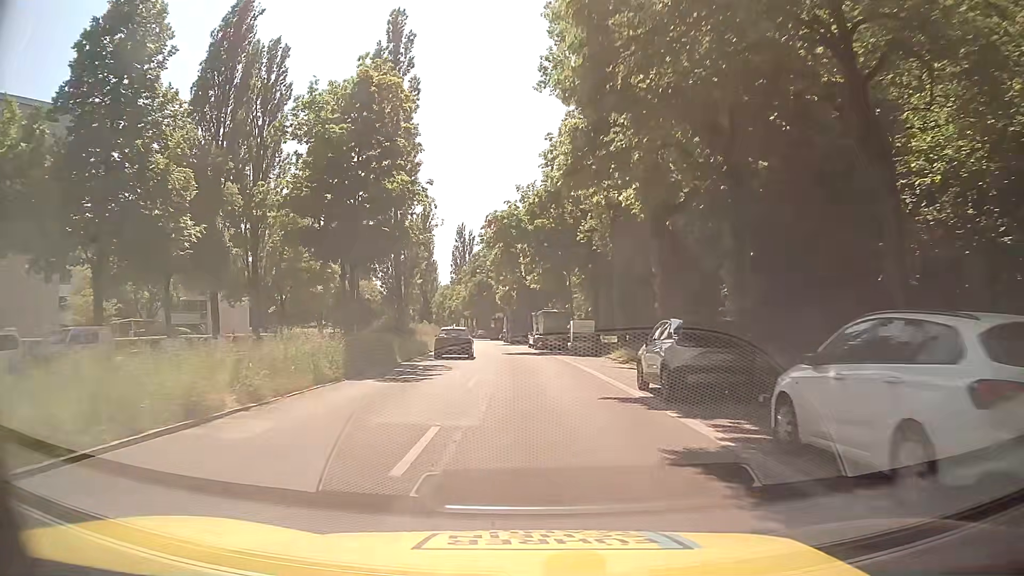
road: secondary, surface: asphalt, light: Day
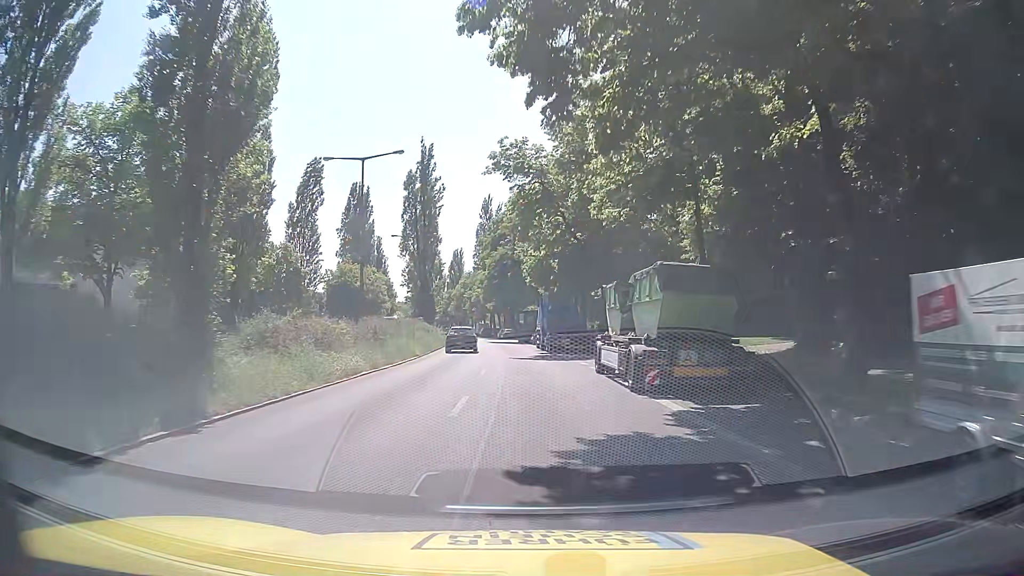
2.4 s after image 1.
(-1.0, +32.2) m; -3°
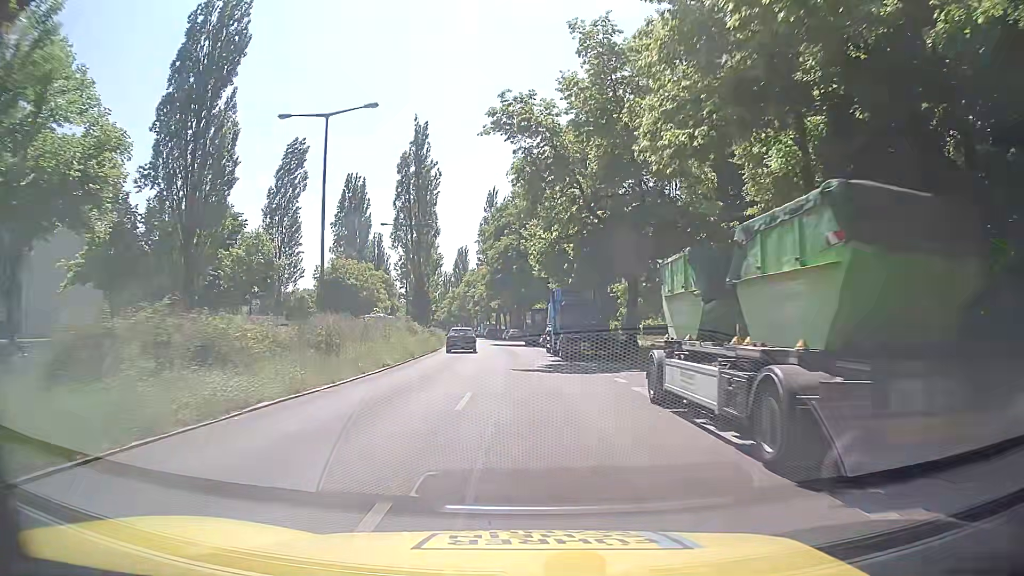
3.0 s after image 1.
(-0.1, +8.2) m; 0°
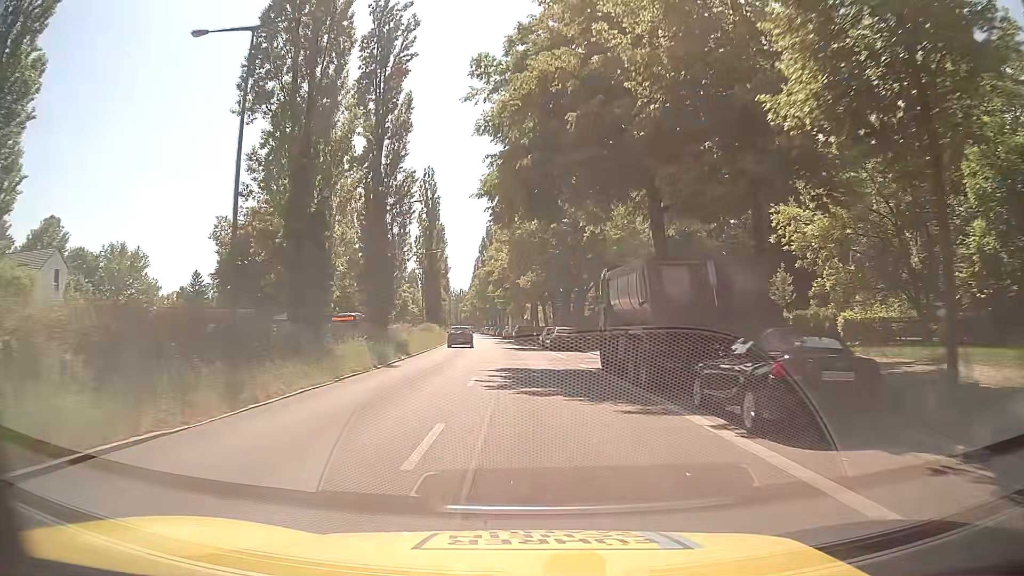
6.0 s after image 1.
(-1.7, +41.0) m; -4°
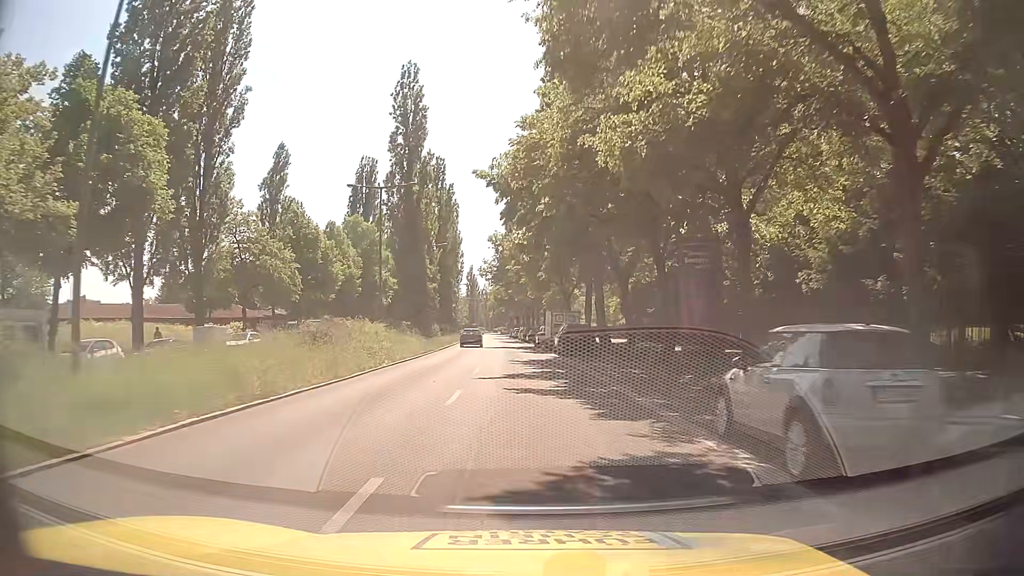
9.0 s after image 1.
(-0.8, +39.4) m; -2°
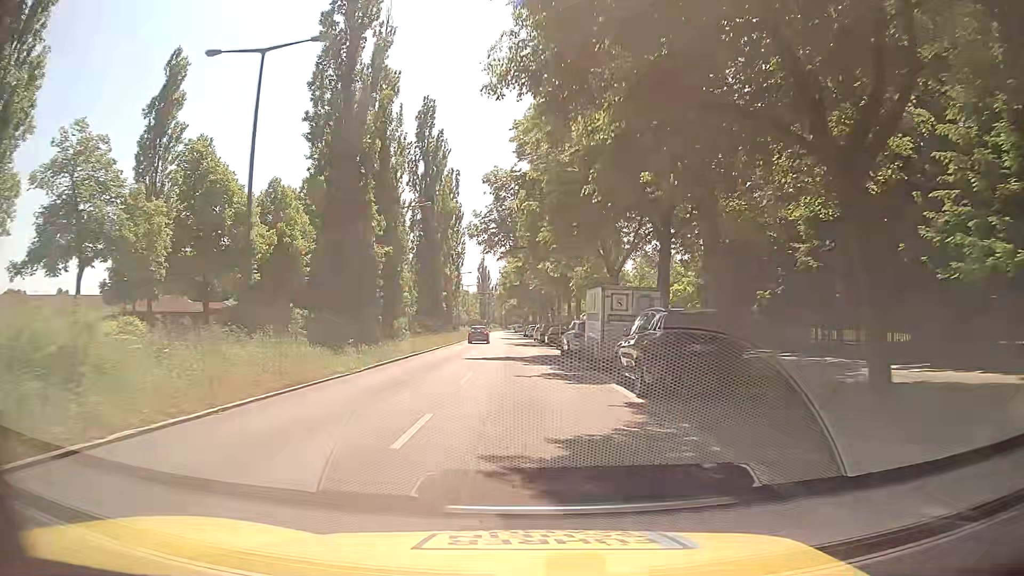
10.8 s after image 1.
(-0.5, +22.7) m; -2°
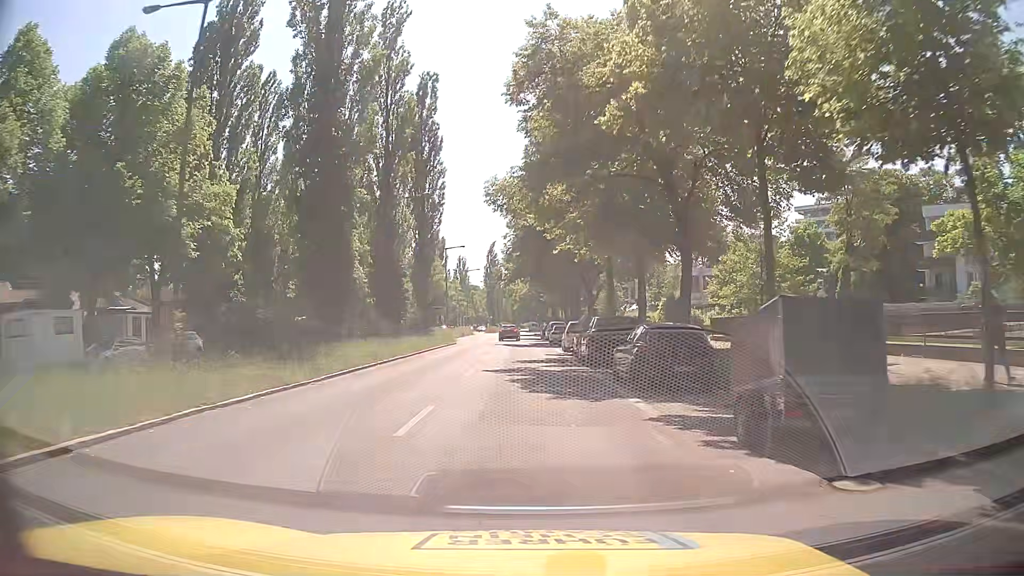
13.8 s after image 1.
(-0.6, +35.1) m; -2°
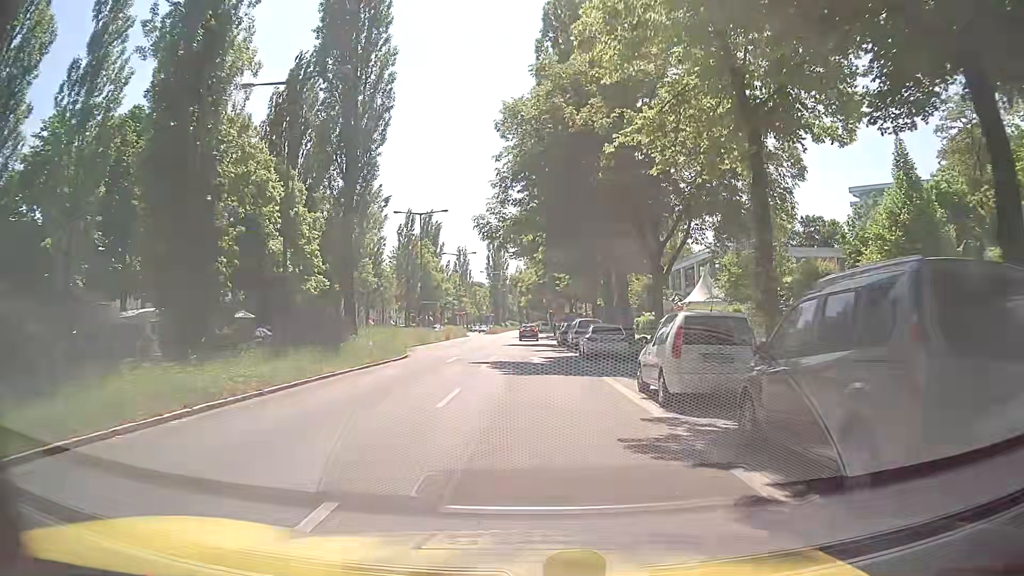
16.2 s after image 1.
(0.0, +24.2) m; 0°
(0, +10) (0, +20) (0, +30) (0, +40) (0, +50) (0, +60) (0, +70) (0, +80) (0, +90) (0, +100) m
